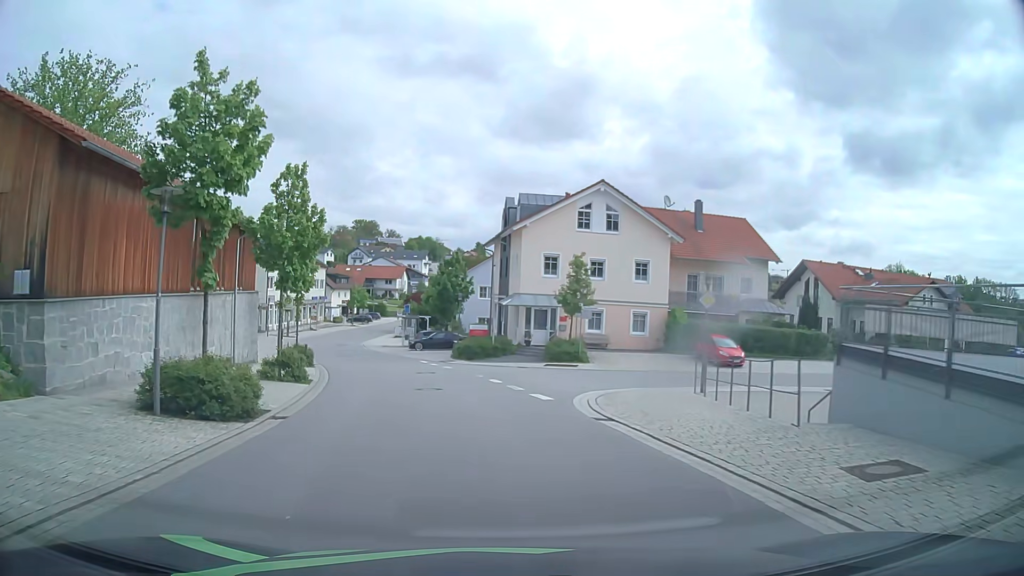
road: tertiary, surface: asphalt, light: Day
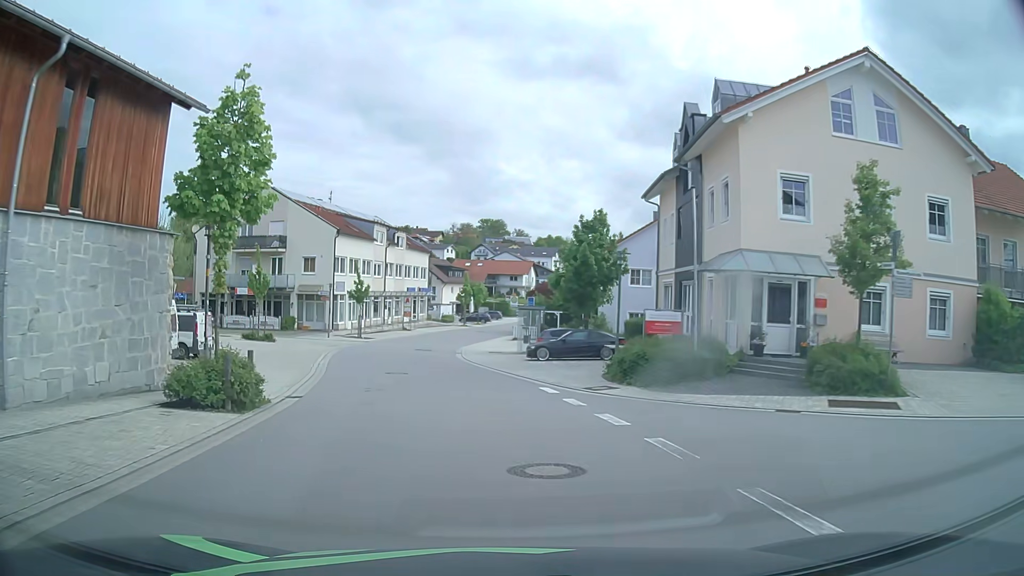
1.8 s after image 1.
(-1.9, +20.0) m; -11°
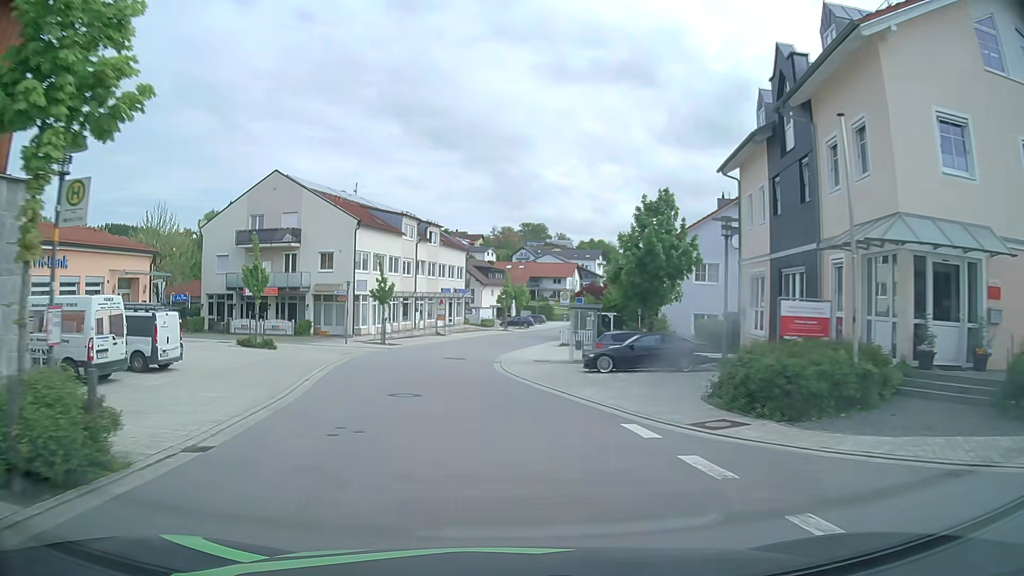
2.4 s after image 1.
(-0.2, +6.7) m; -3°
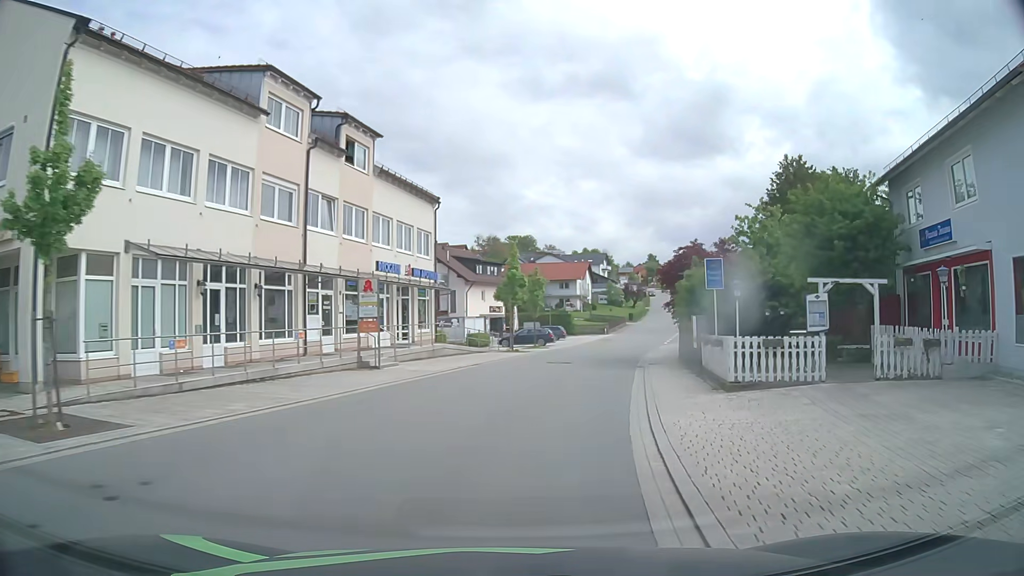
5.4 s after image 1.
(-1.7, +34.0) m; 0°
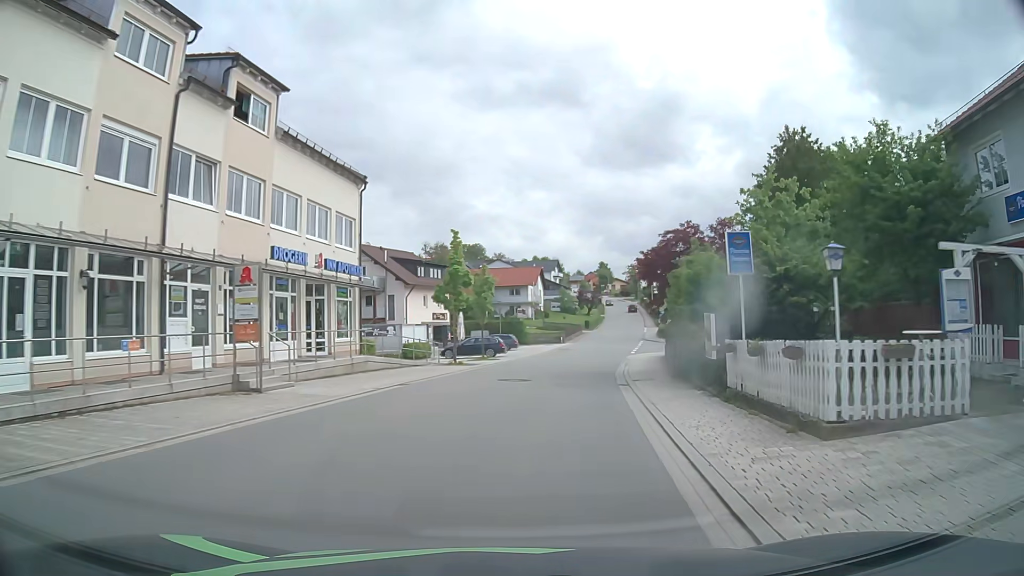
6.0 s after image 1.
(+0.3, +7.0) m; +4°
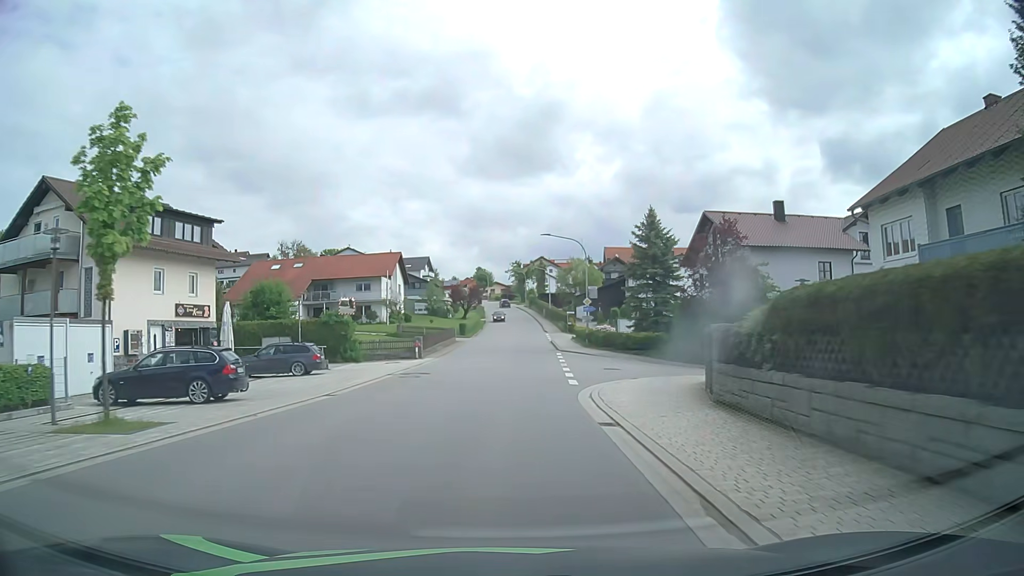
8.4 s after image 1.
(+3.5, +29.2) m; +11°
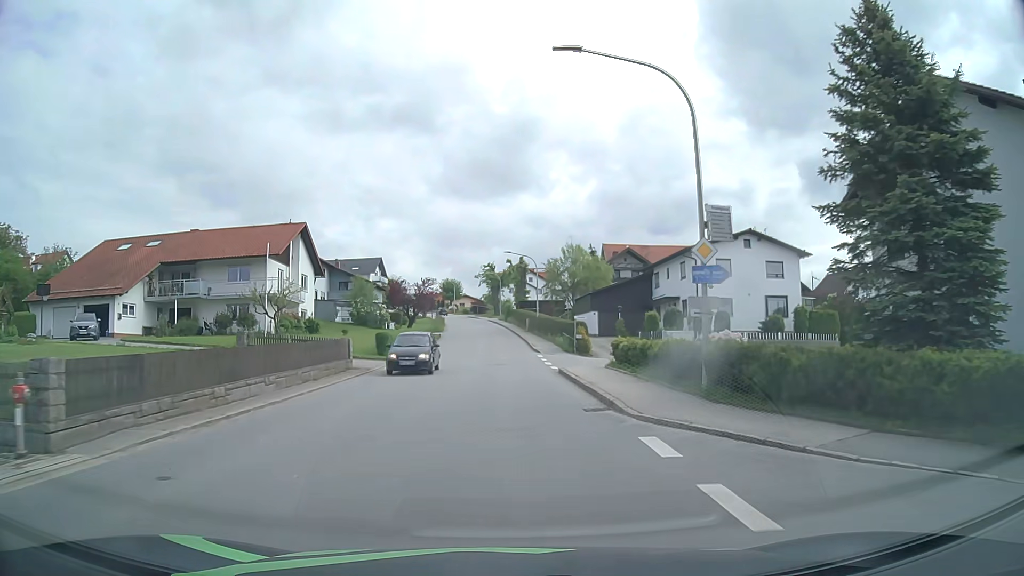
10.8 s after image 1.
(+0.7, +30.6) m; +2°
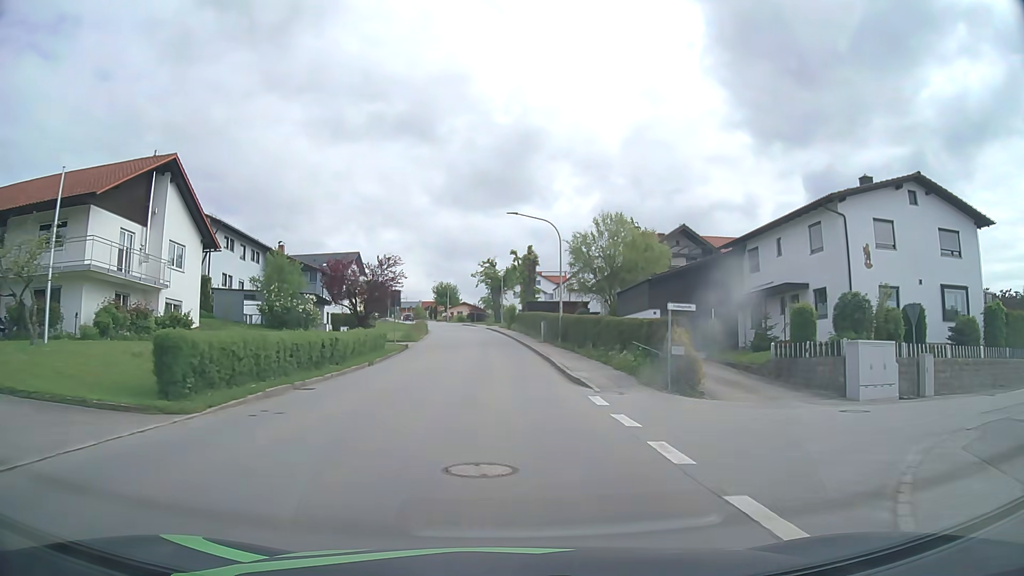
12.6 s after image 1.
(0.0, +22.5) m; 0°
